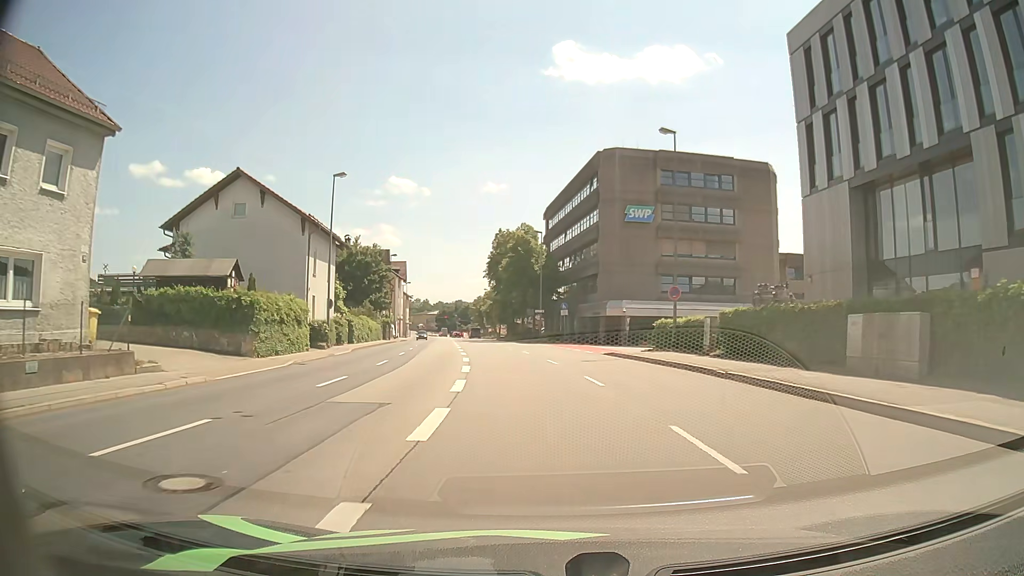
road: primary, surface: asphalt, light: Day
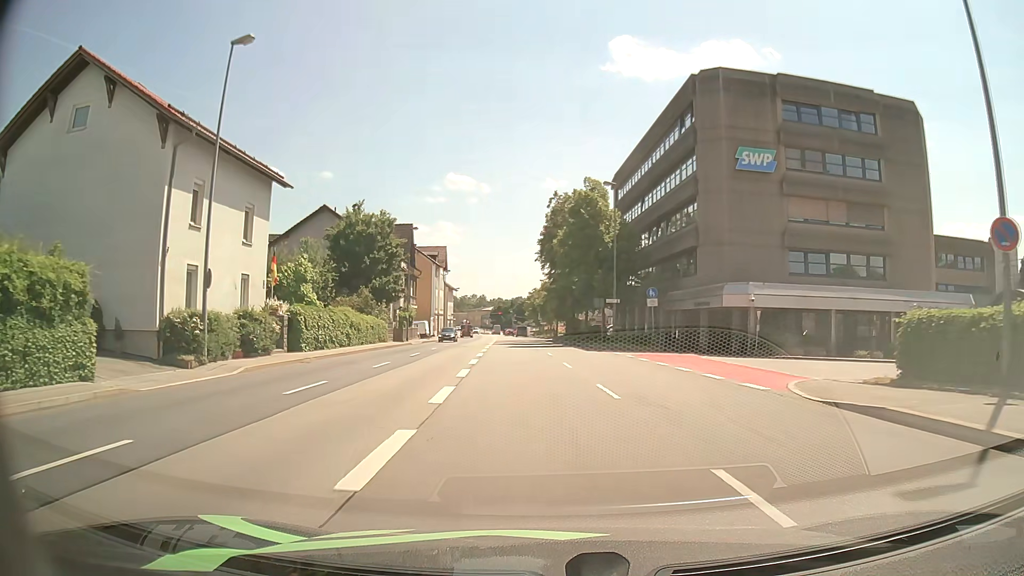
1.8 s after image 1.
(-0.8, +20.6) m; -5°
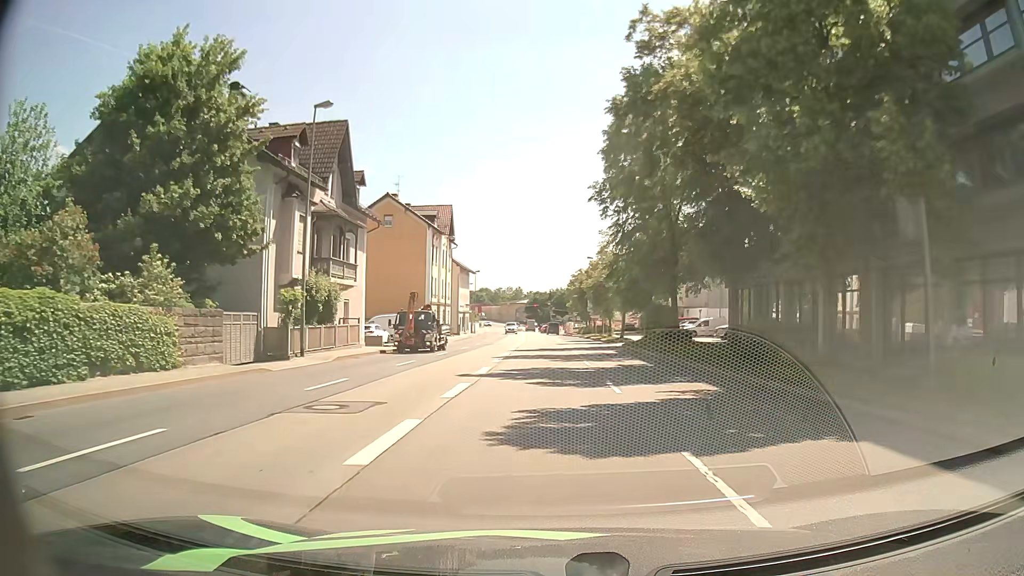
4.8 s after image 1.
(-1.6, +35.1) m; -4°
